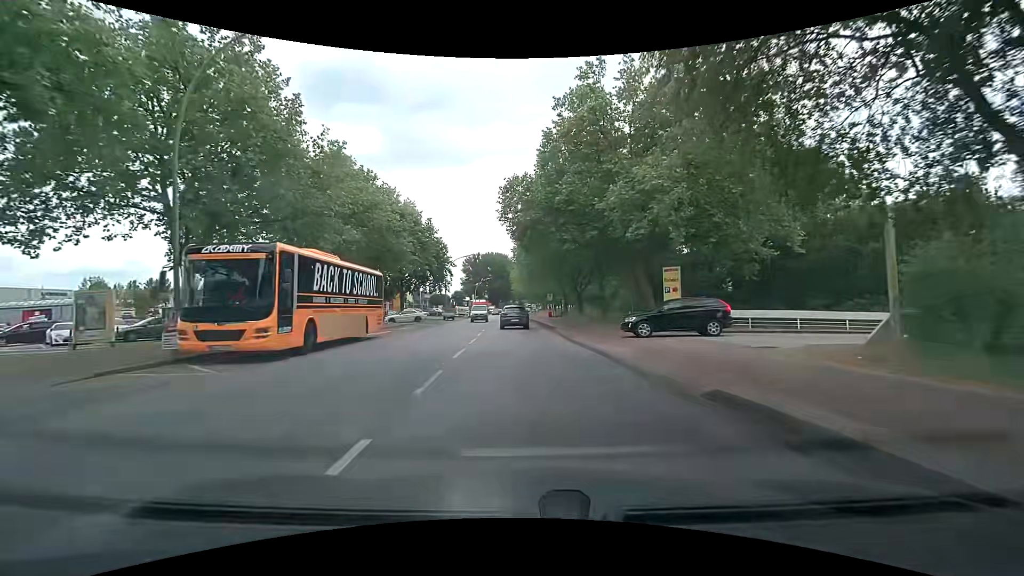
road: secondary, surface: asphalt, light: Day
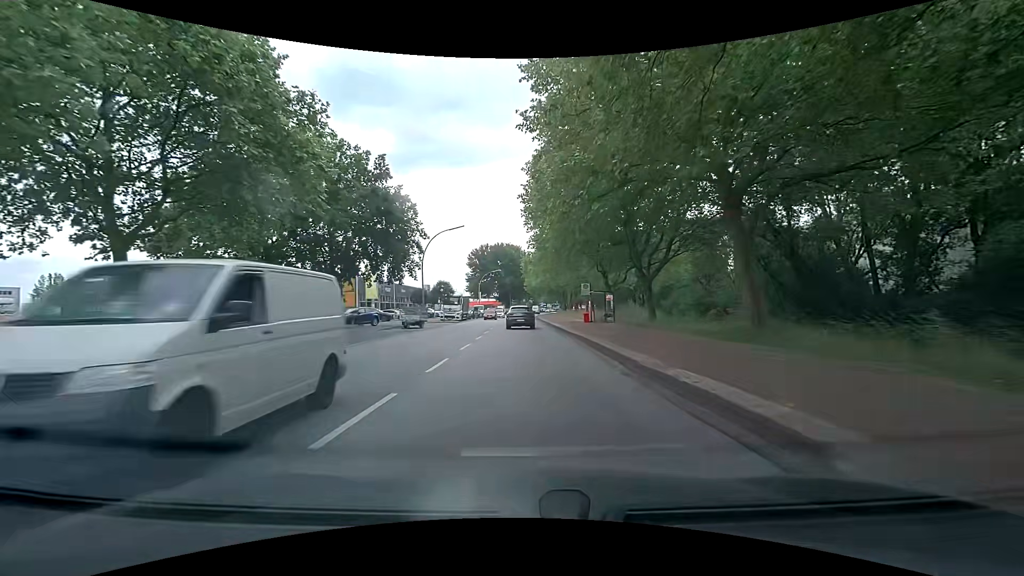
(-0.5, +27.6) m; -2°
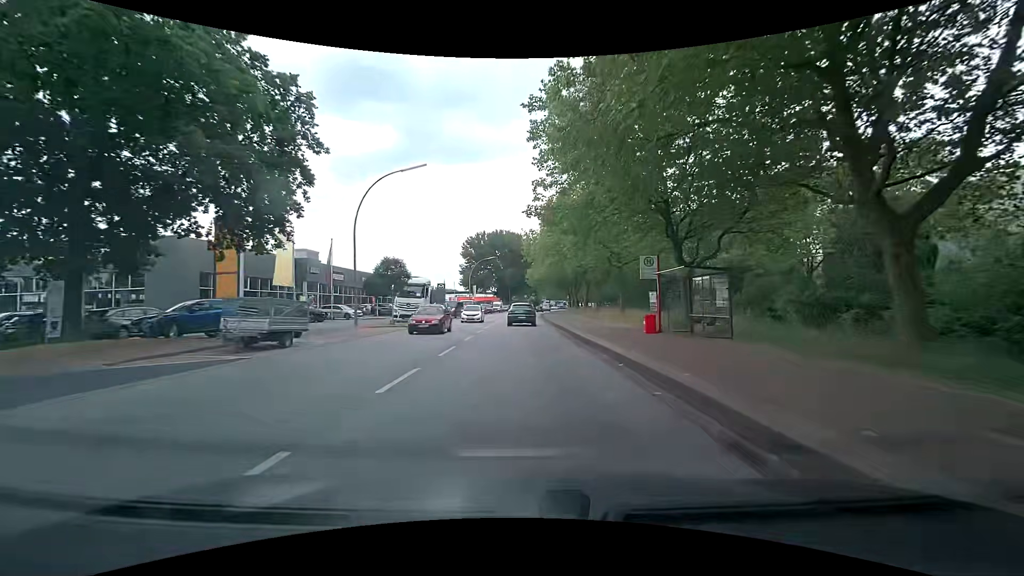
(+0.1, +21.4) m; 0°
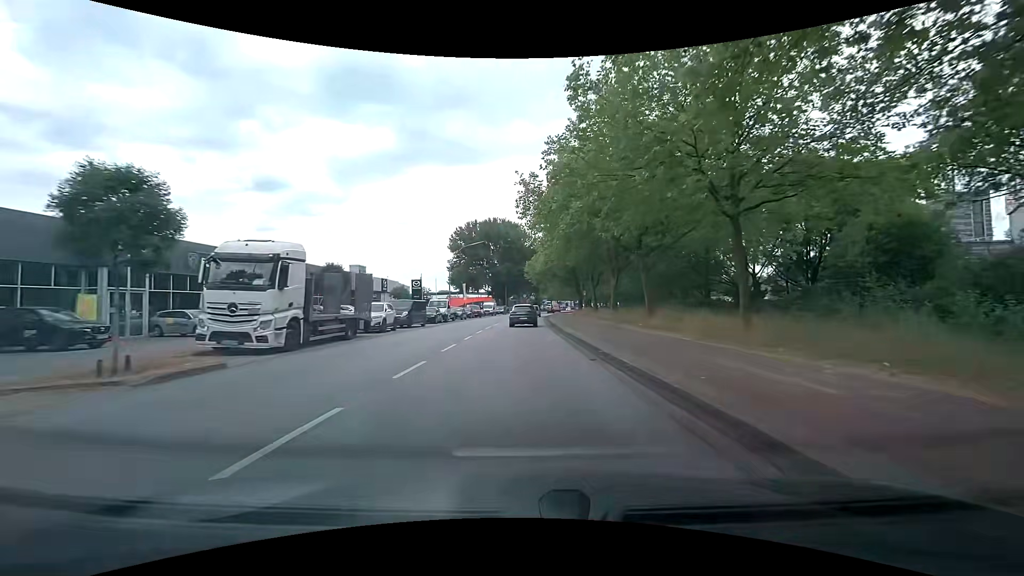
(0.0, +22.1) m; 0°
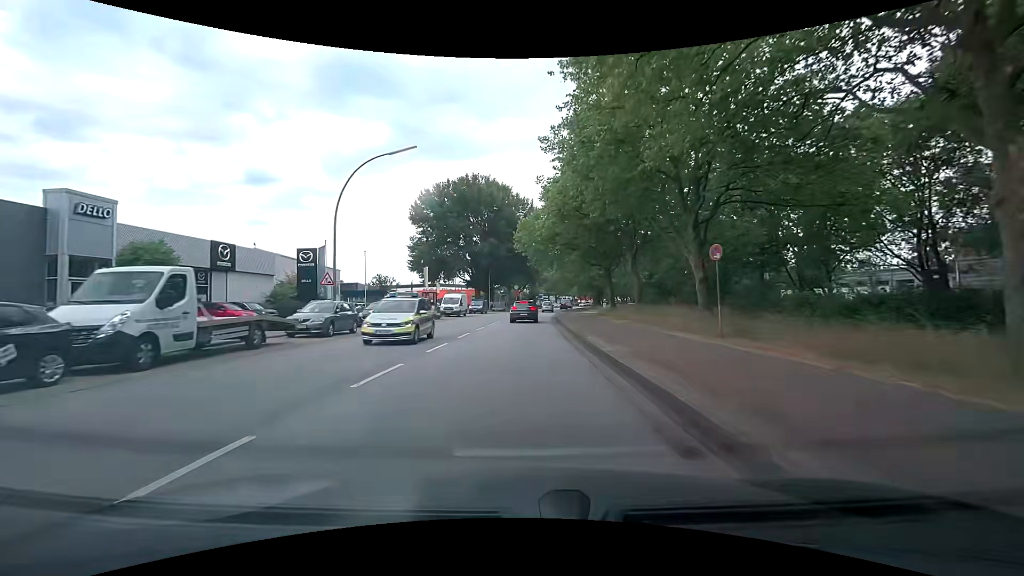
(+0.5, +37.7) m; +2°
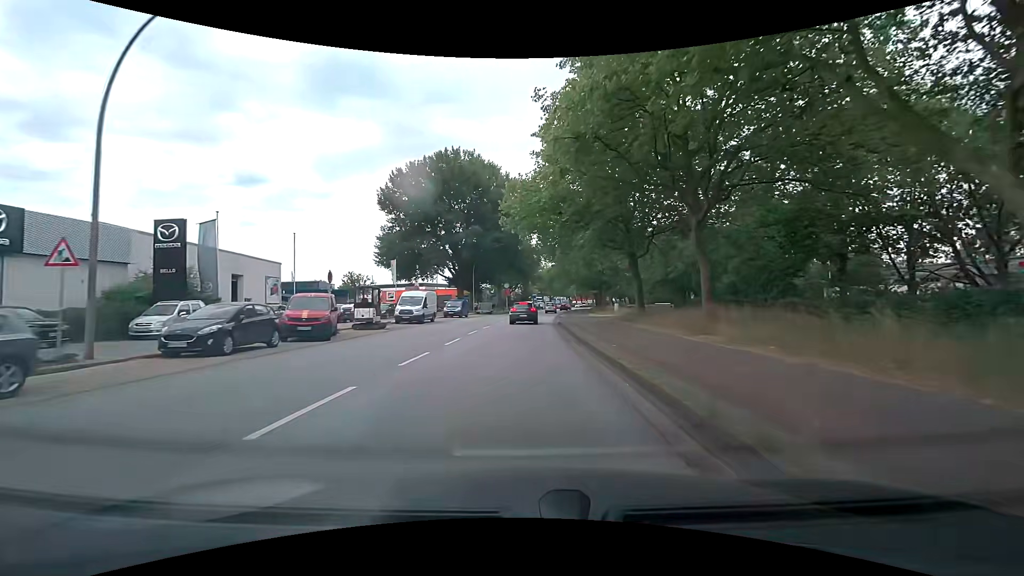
(-0.2, +14.9) m; -1°
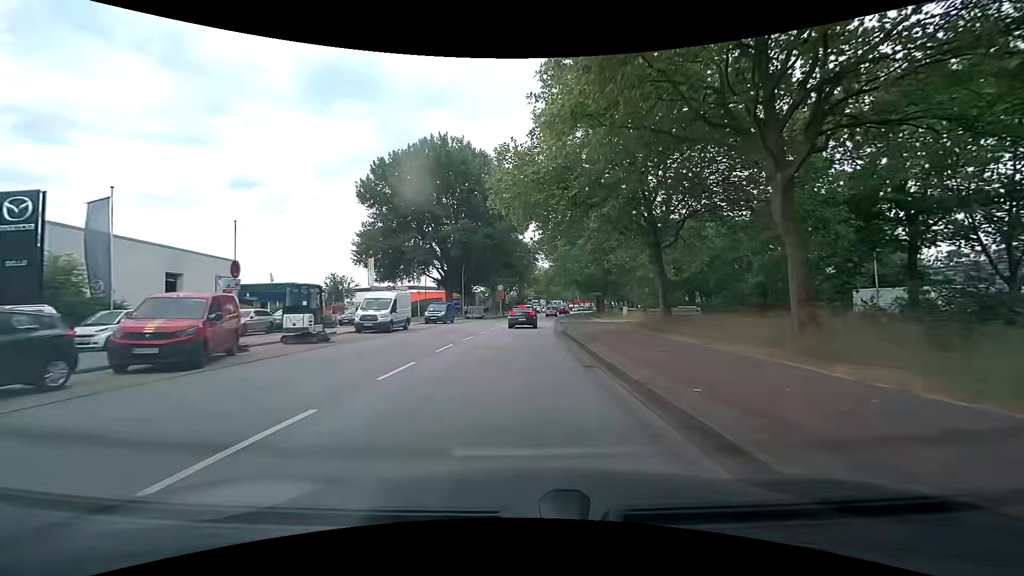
(0.0, +7.4) m; +1°
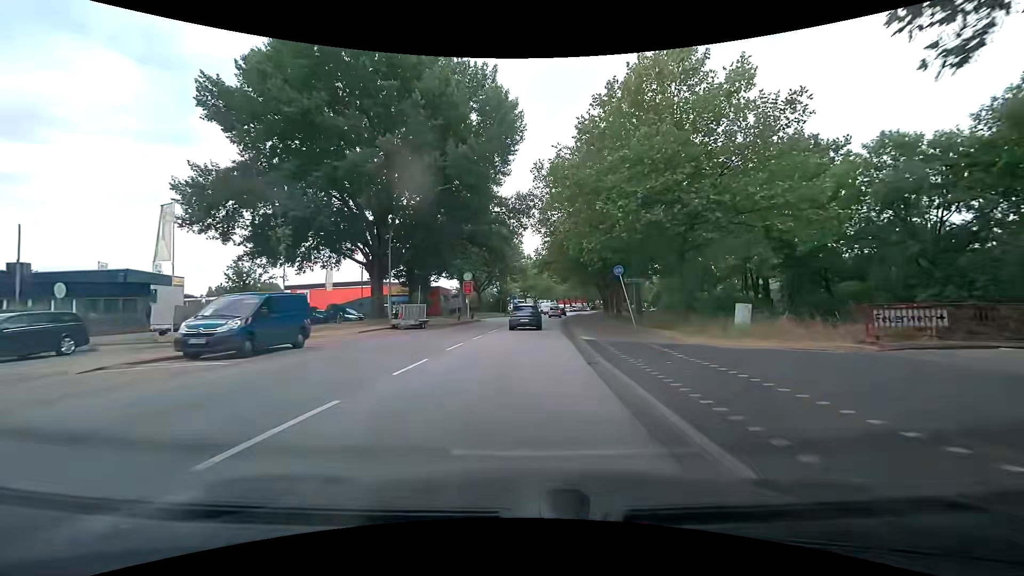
(+0.5, +29.5) m; +2°
(0, +10) (0, +20) (+1, +30) (+1, +40) (+2, +50) (+3, +60) (+4, +70) (+5, +80) (+6, +90) (+7, +100) m
